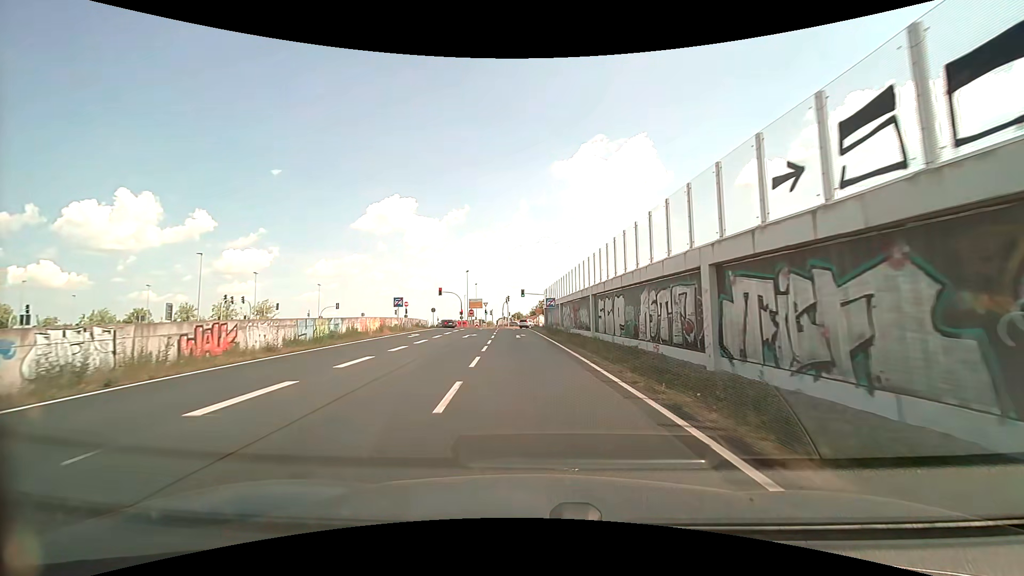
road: trunk_link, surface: asphalt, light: Day
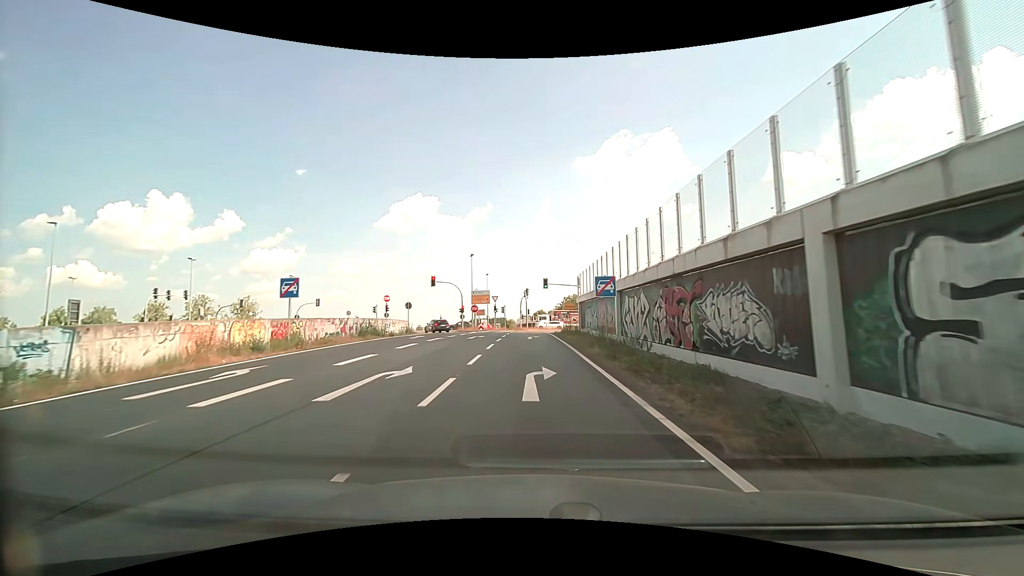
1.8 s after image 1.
(-0.5, +22.7) m; -3°
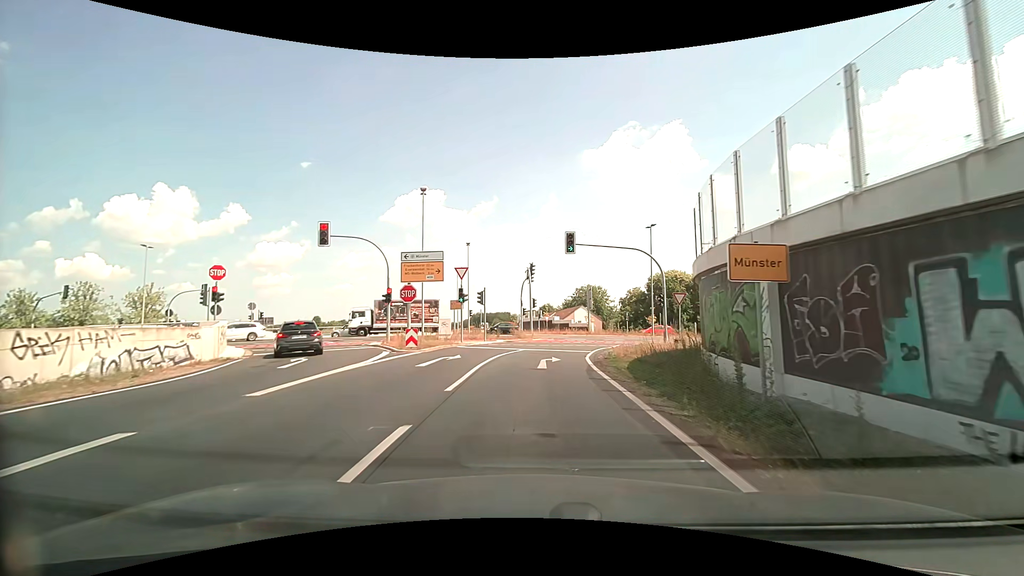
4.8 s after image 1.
(-0.4, +34.0) m; -1°
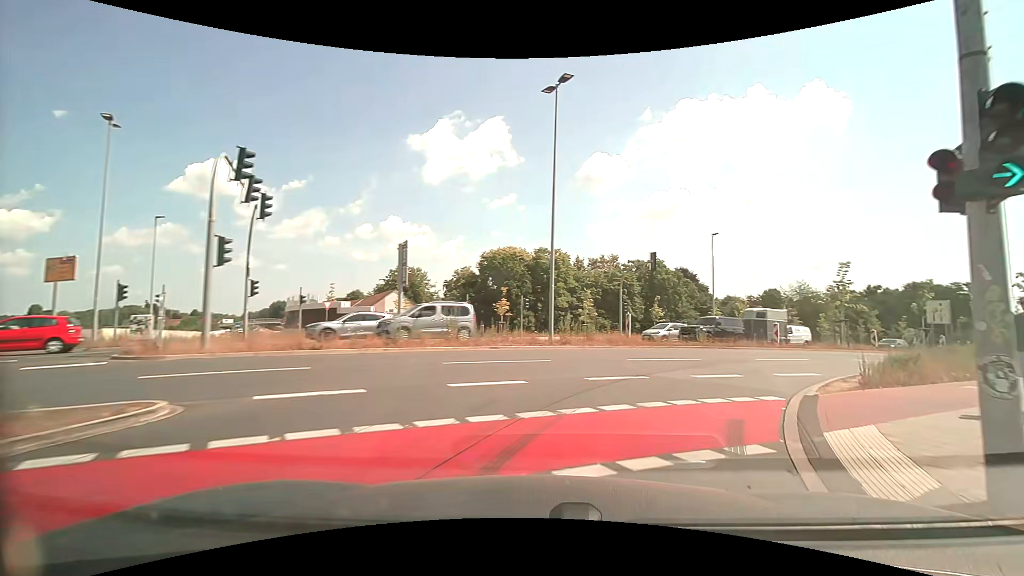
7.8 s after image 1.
(+2.8, +29.1) m; +21°
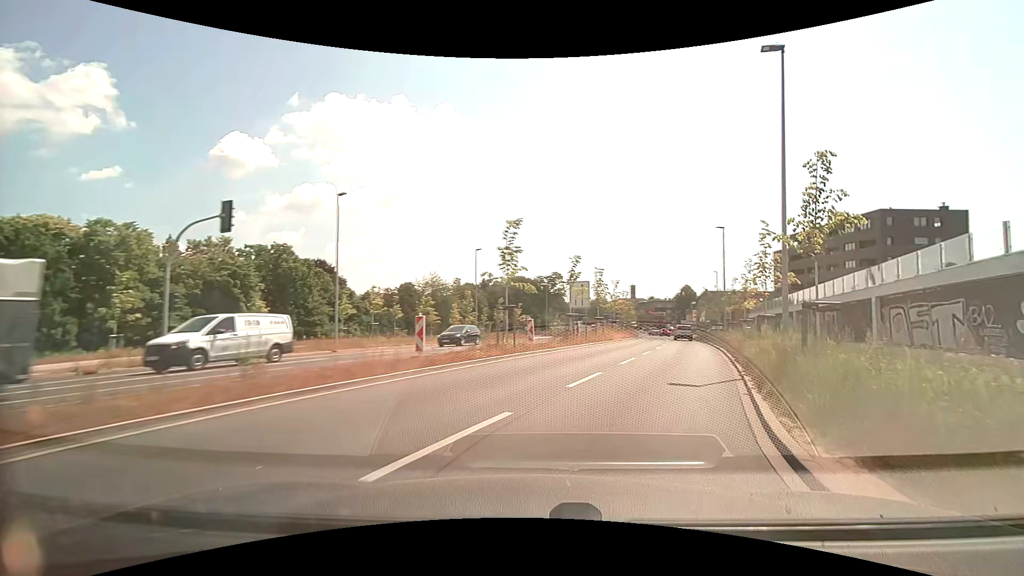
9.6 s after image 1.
(+4.8, +14.7) m; +38°
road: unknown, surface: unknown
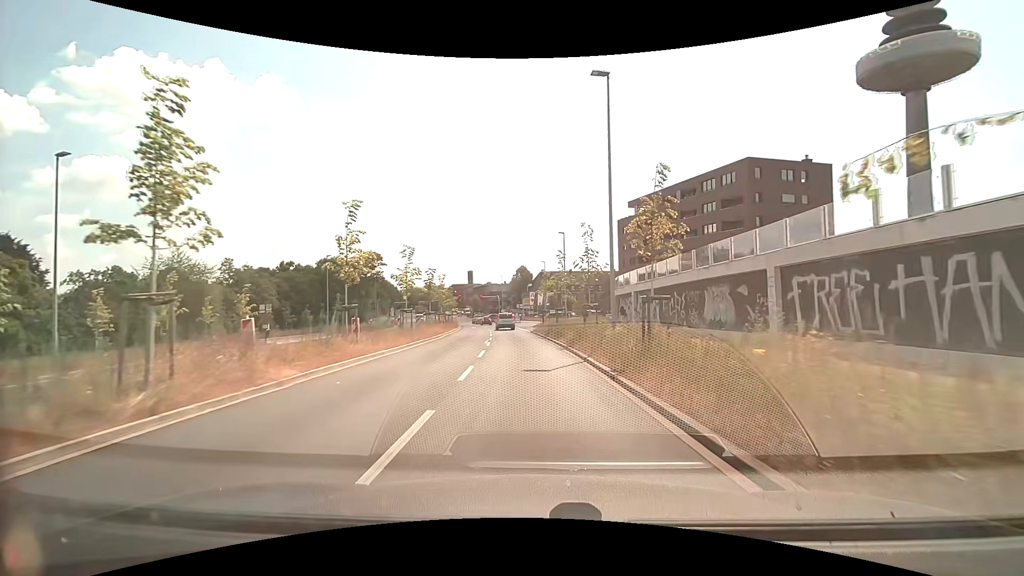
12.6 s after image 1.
(+7.6, +28.4) m; +17°
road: secondary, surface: asphalt
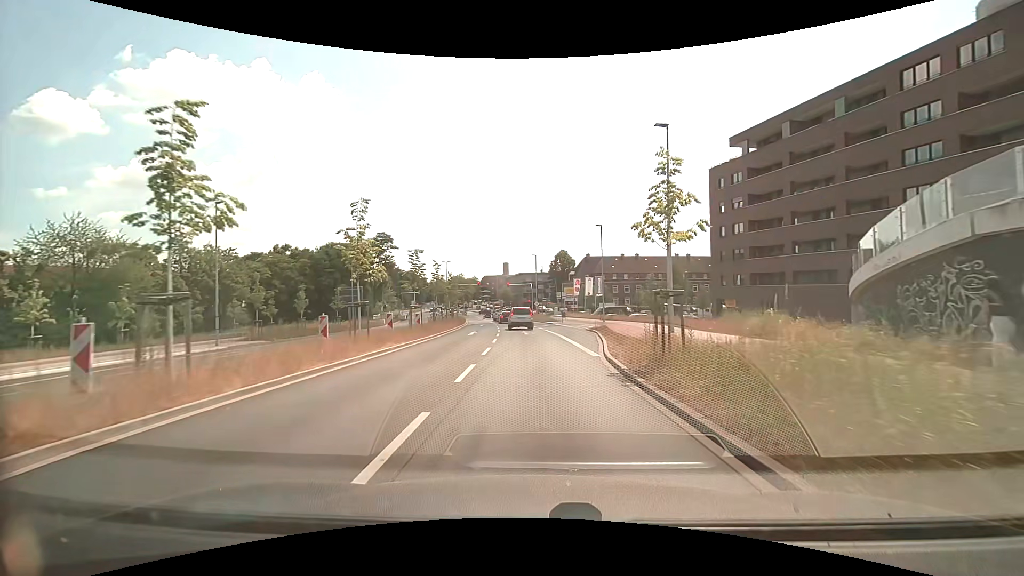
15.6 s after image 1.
(-1.1, +30.2) m; -4°
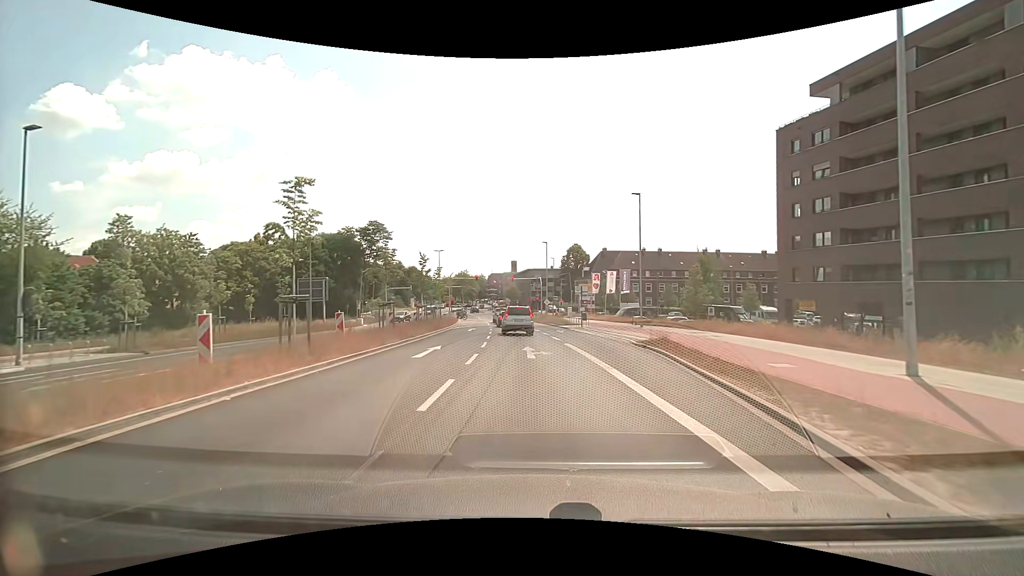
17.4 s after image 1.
(-0.2, +14.6) m; -1°
(0, +10) (0, +20) (-1, +30) (-2, +40) (-3, +50) (-4, +60) (-5, +70) (-7, +80) (-8, +89) (-10, +99) m
